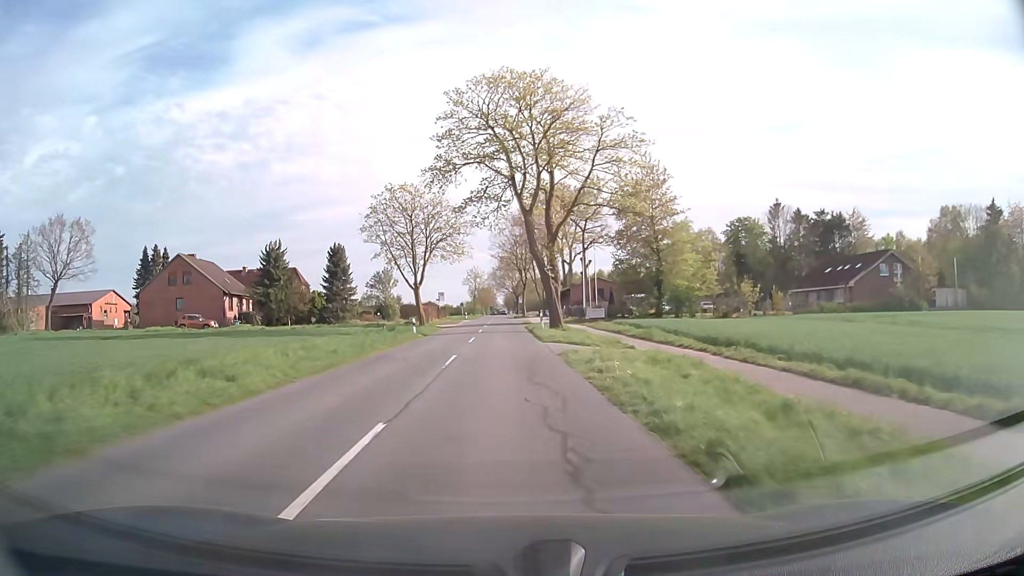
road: secondary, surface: asphalt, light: Day
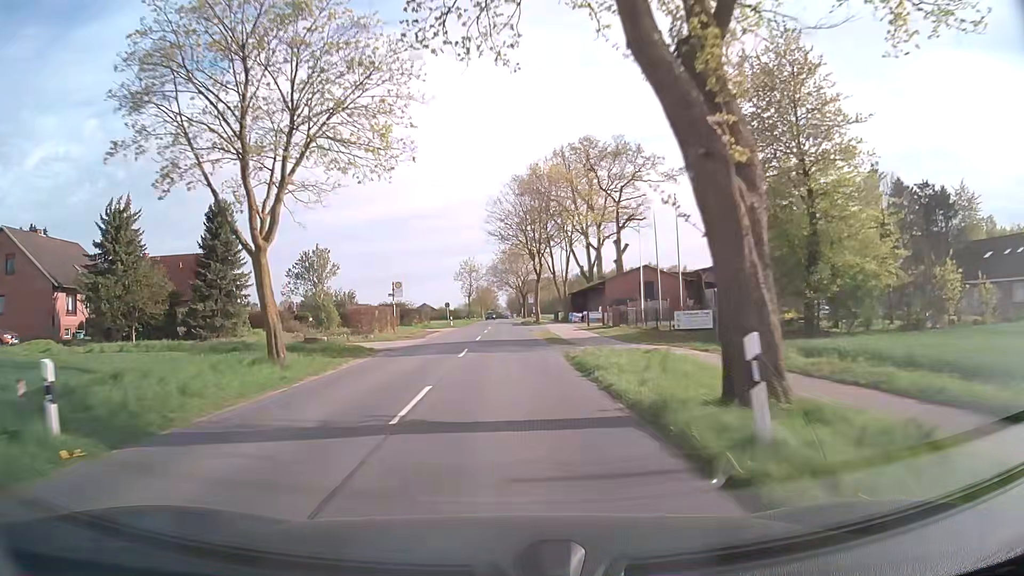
(-0.2, +32.1) m; 0°
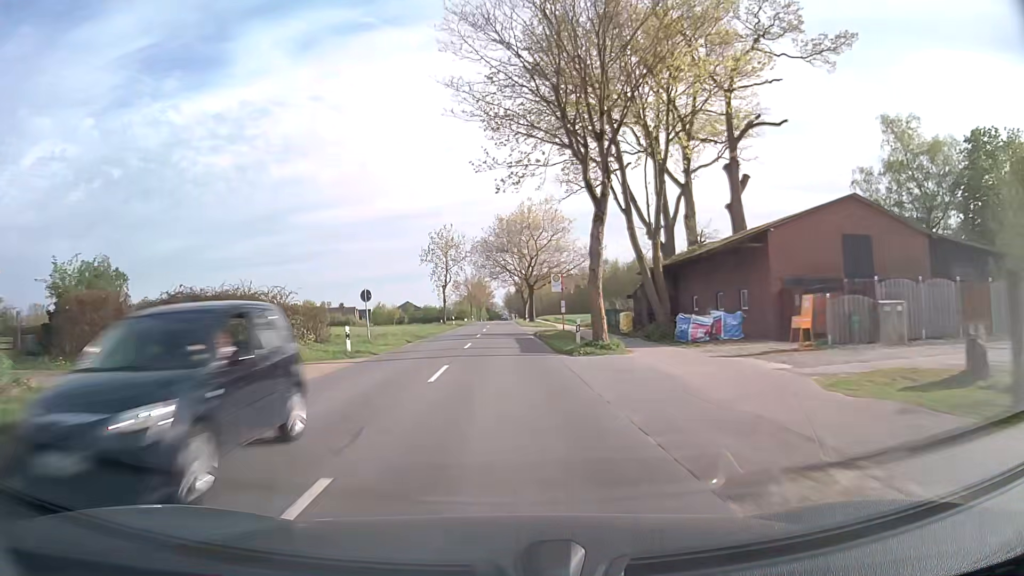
(+0.1, +42.9) m; 0°
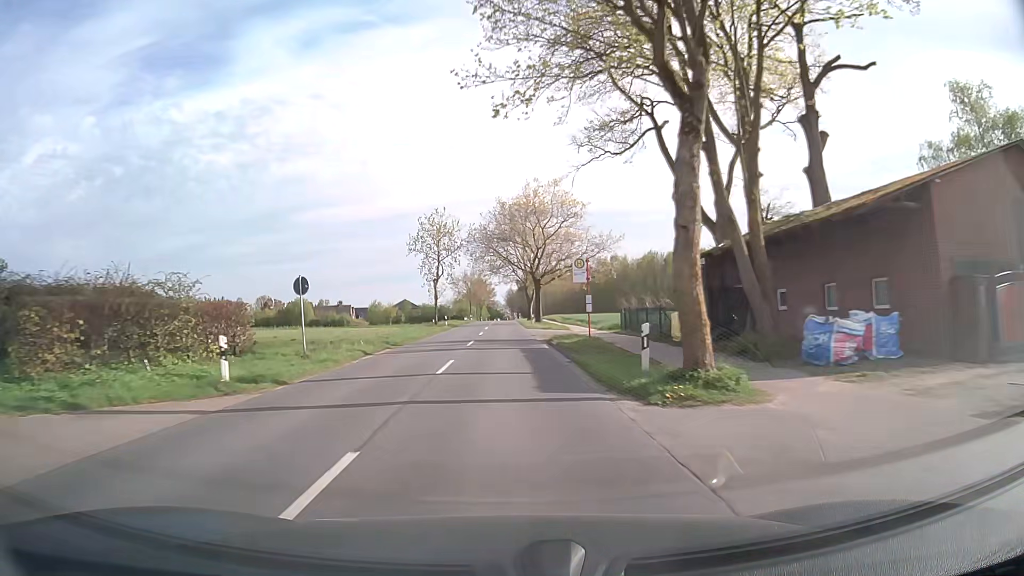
(0.0, +10.8) m; 0°
(0, +10) (0, +20) (0, +30) (0, +40) (0, +50) (0, +60) (0, +70) (0, +80) (0, +90) (0, +100) m
